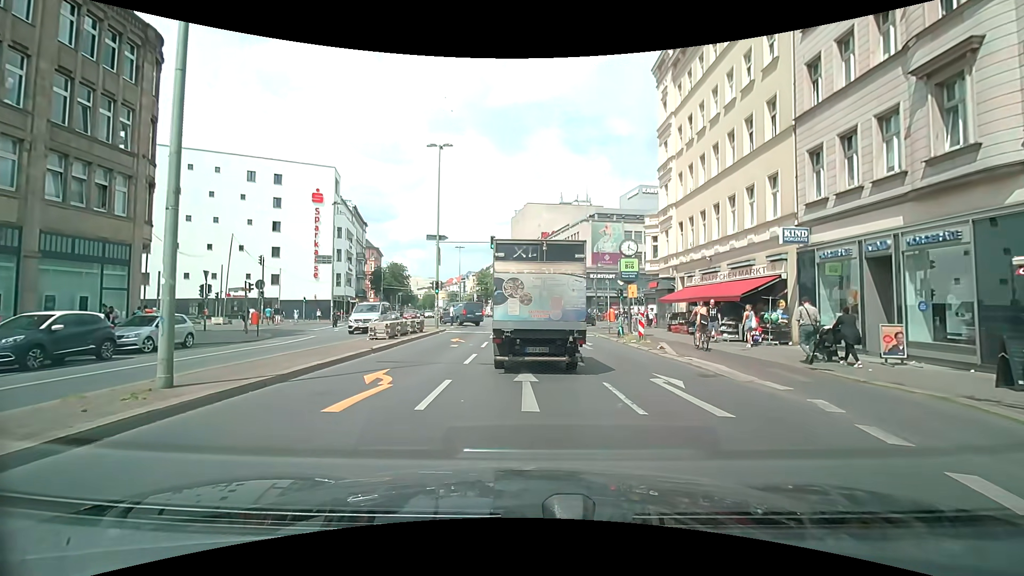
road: secondary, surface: asphalt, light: Day
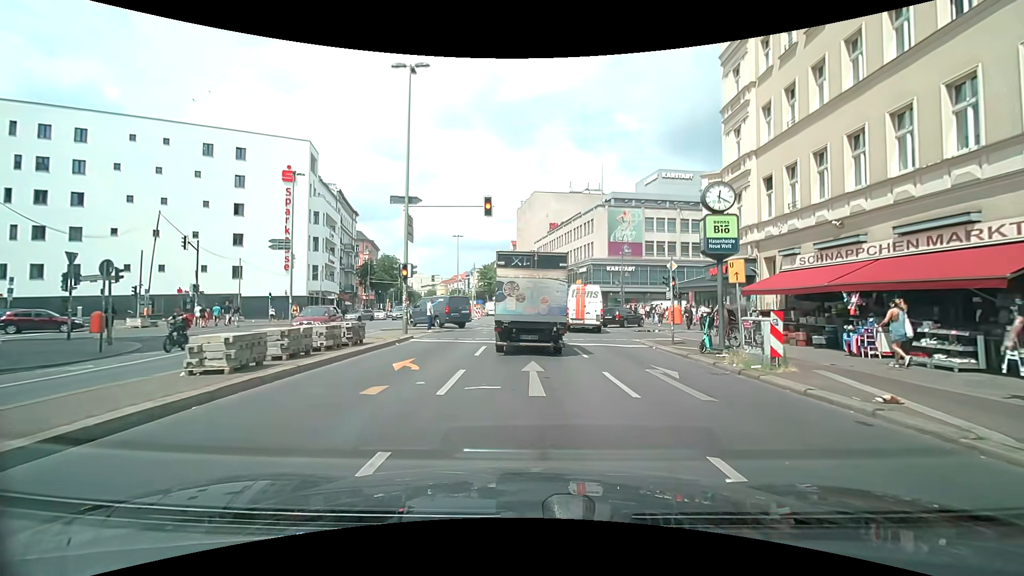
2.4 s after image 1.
(+0.1, +11.4) m; +1°
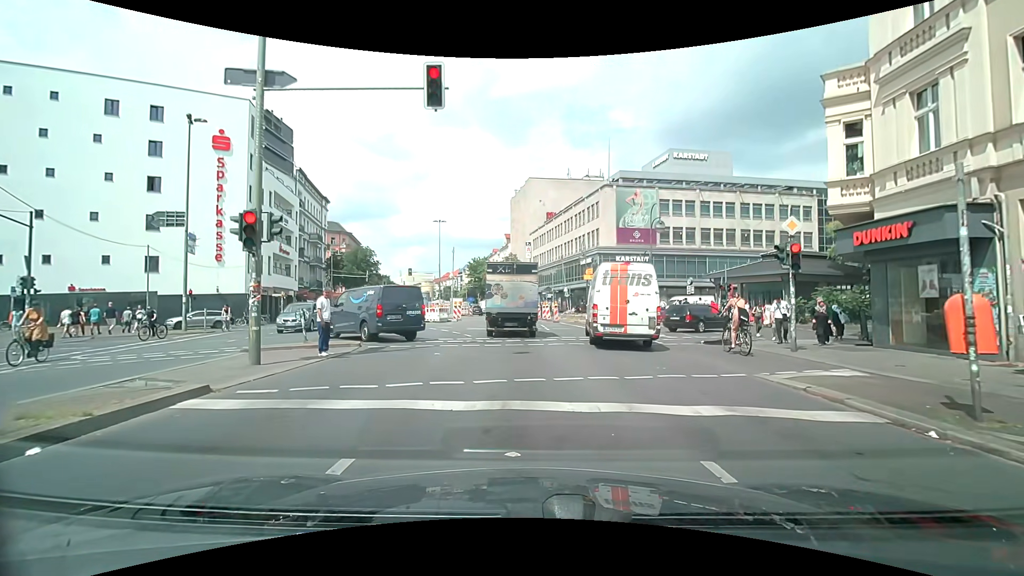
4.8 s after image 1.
(+0.1, +12.3) m; 0°
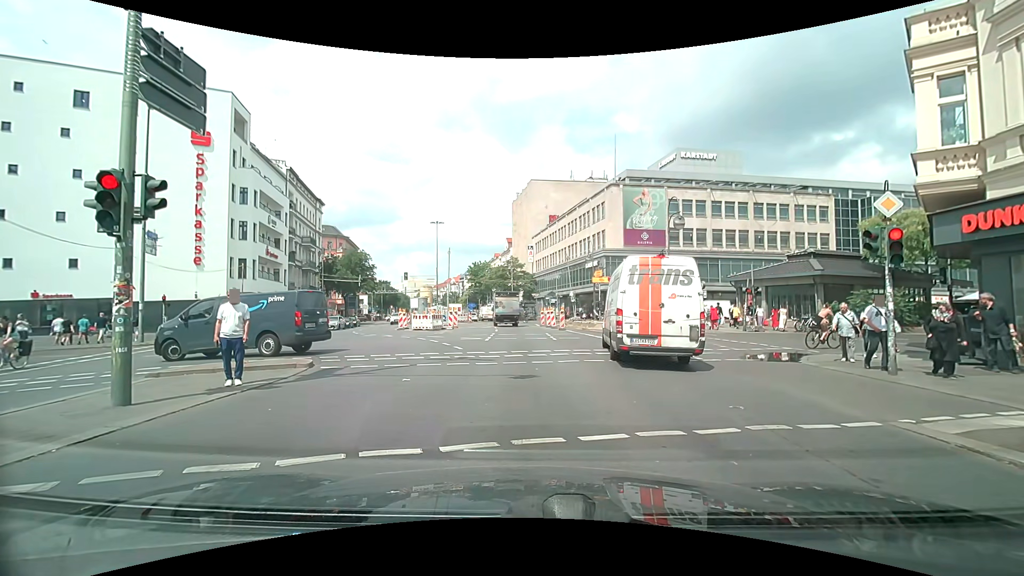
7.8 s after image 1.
(0.0, +3.3) m; 0°
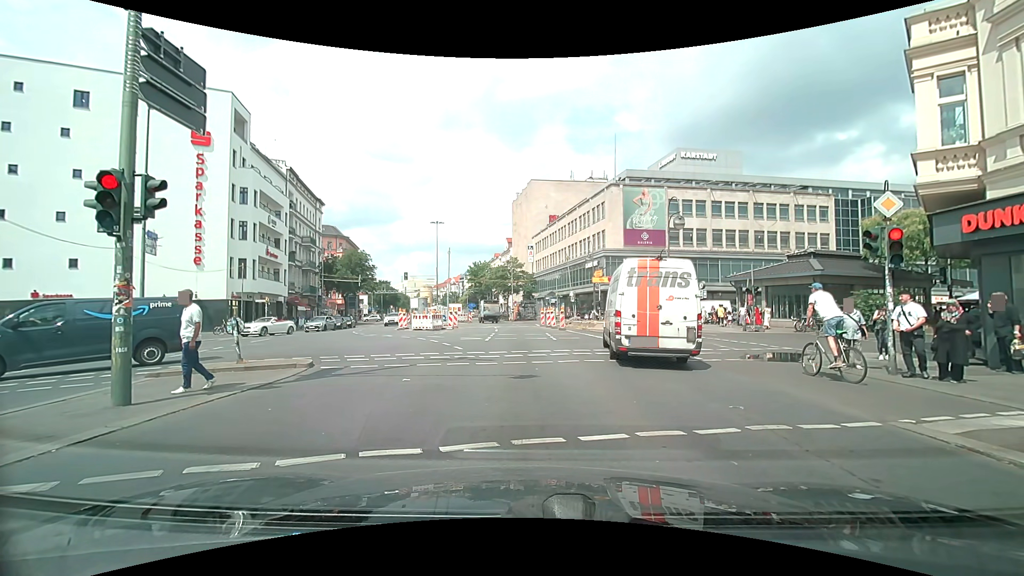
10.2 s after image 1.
(0.0, 0.0) m; 0°
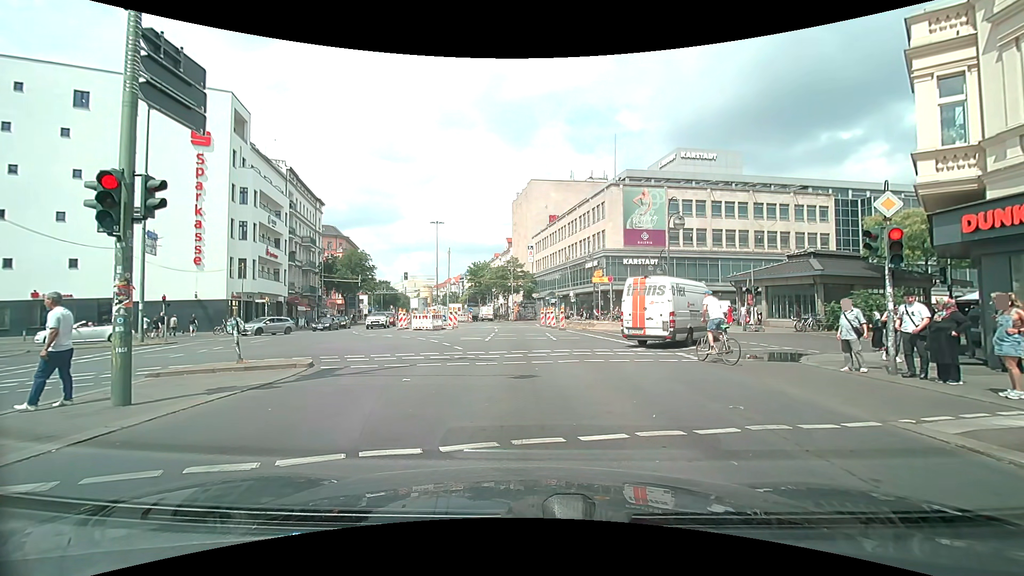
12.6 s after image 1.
(0.0, 0.0) m; 0°
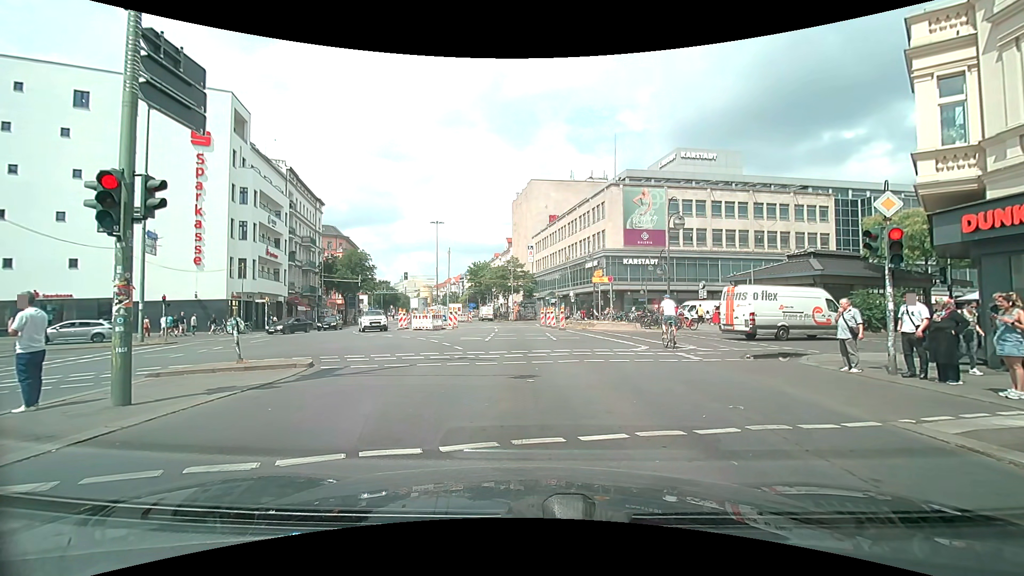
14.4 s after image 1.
(0.0, 0.0) m; 0°
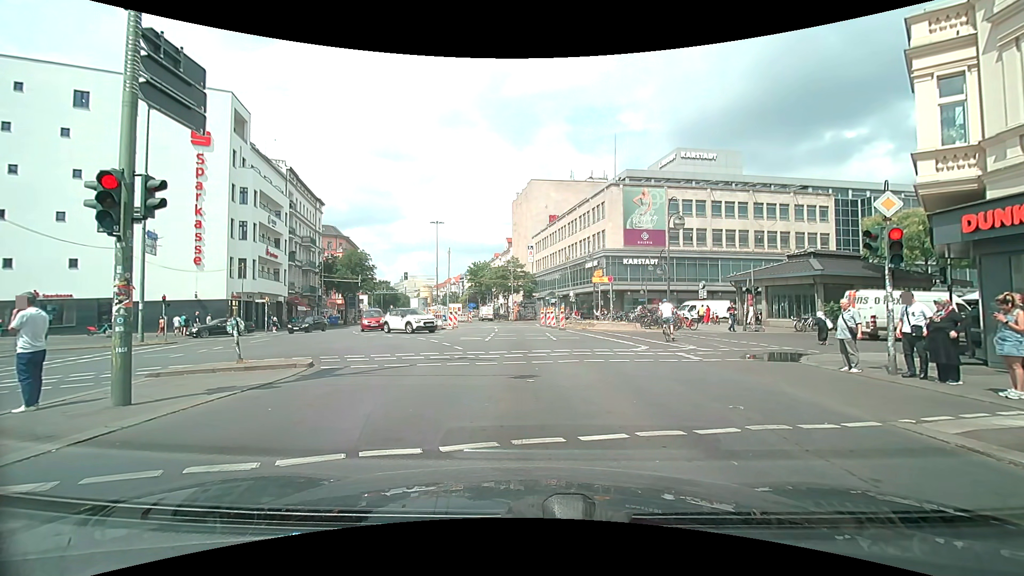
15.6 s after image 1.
(0.0, 0.0) m; 0°
